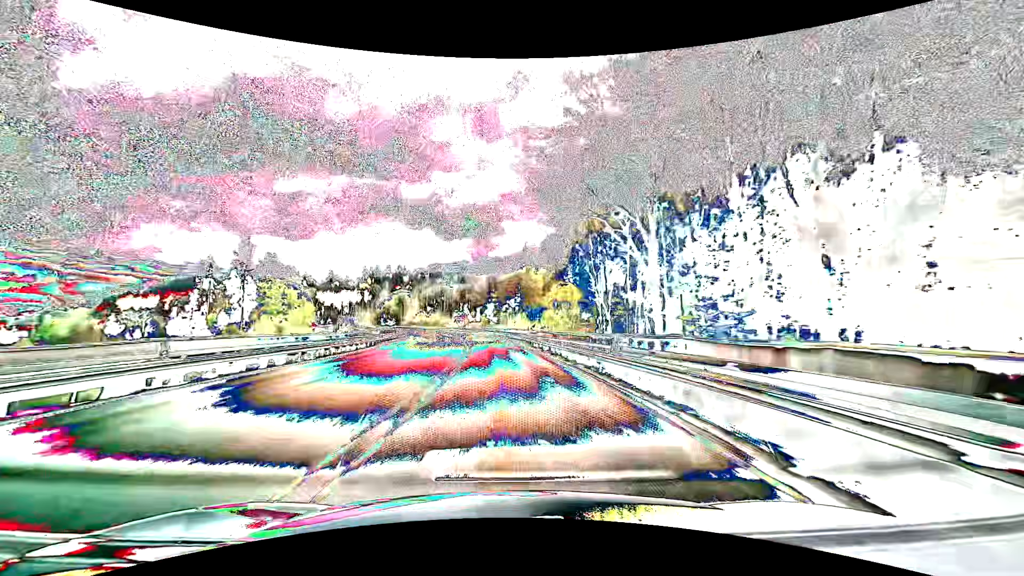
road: primary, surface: asphalt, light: Day
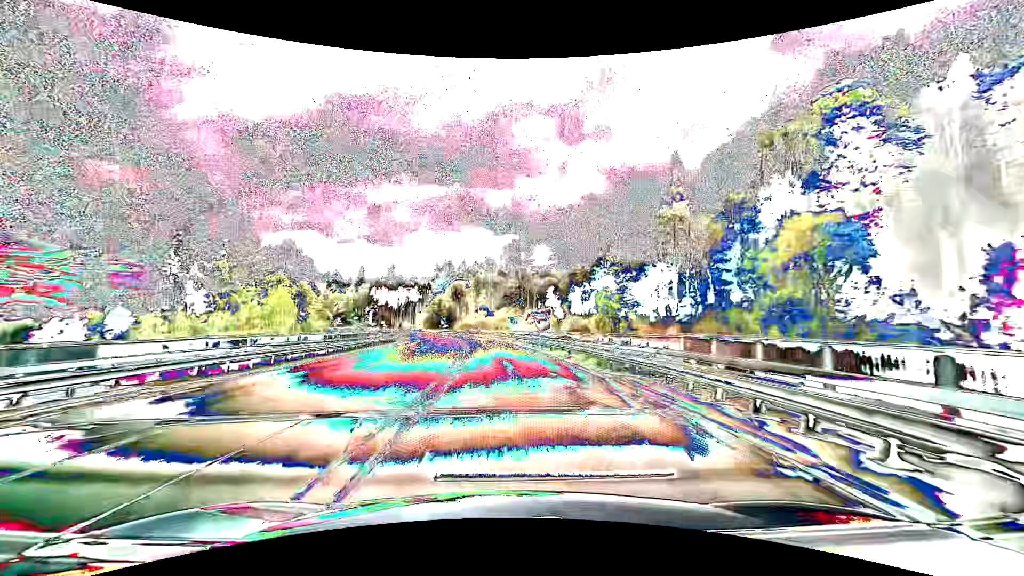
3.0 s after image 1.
(-6.3, +78.6) m; -10°
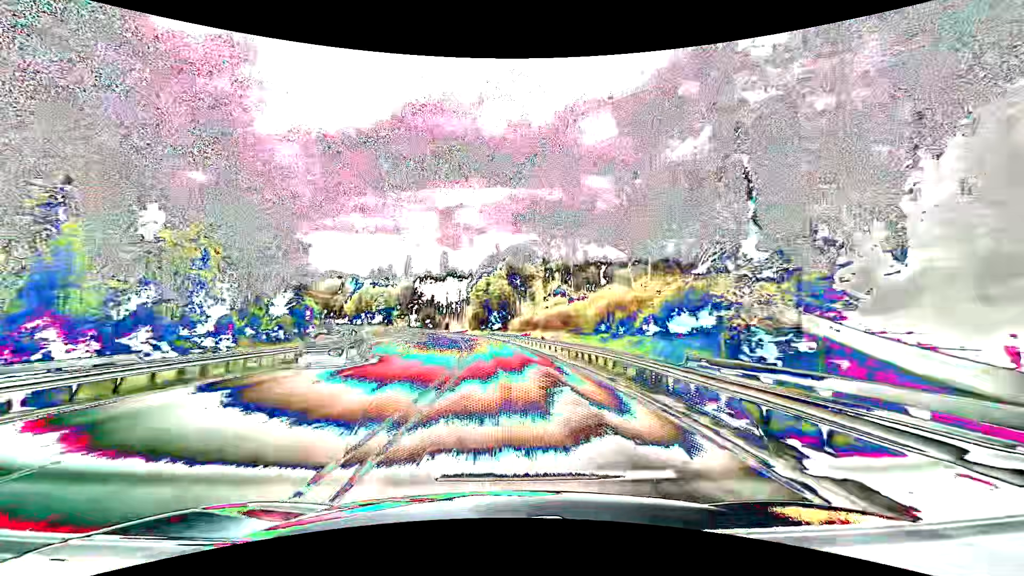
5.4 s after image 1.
(-4.2, +62.9) m; -8°
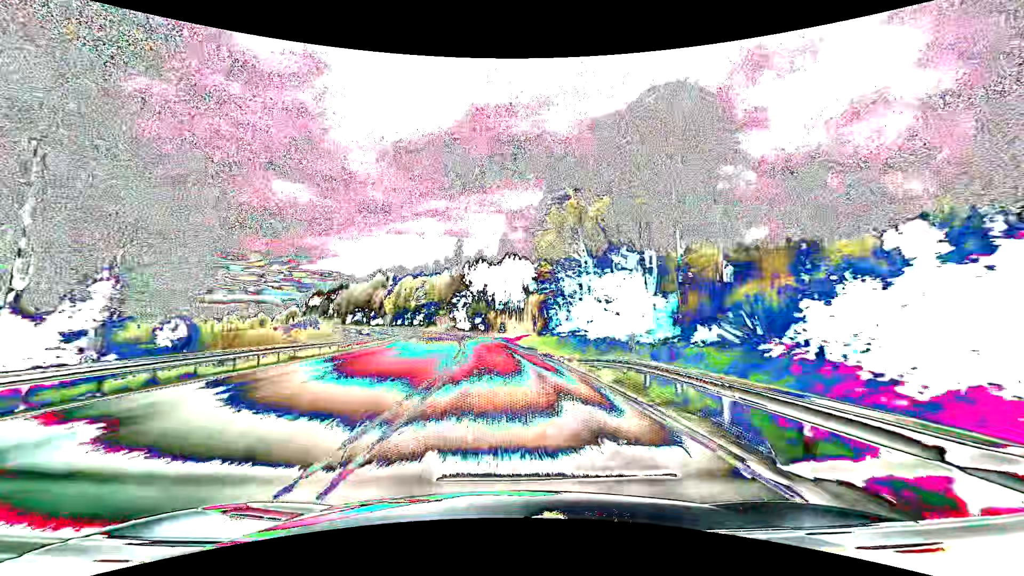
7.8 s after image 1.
(-4.3, +62.9) m; -8°
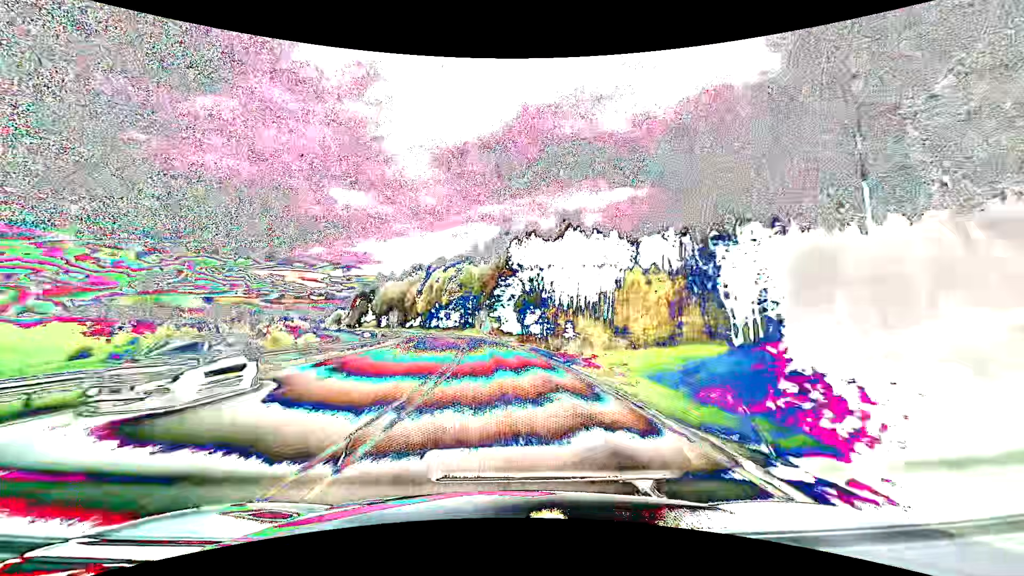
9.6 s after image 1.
(-2.5, +47.2) m; -6°
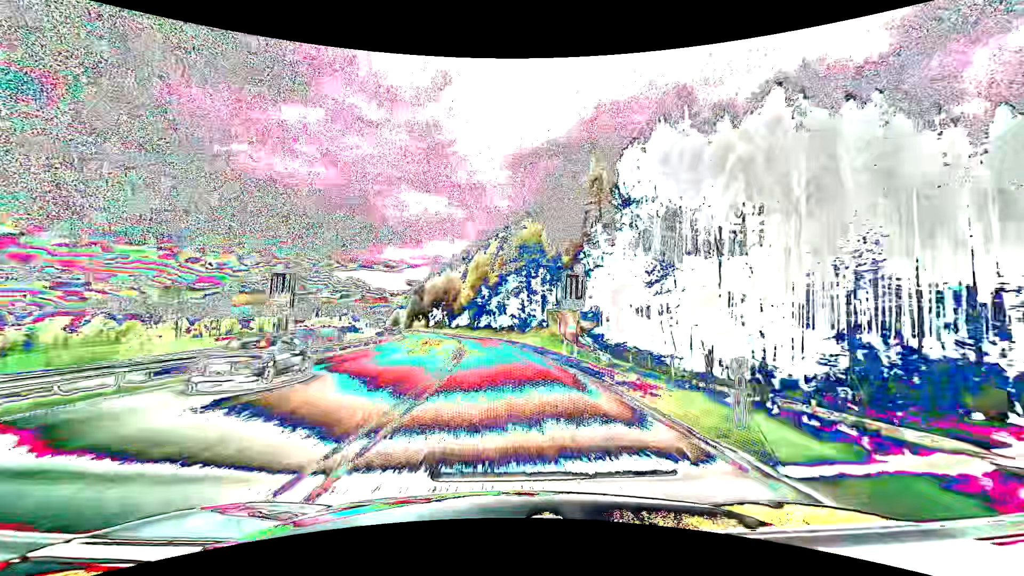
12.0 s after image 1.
(-4.2, +62.9) m; -8°
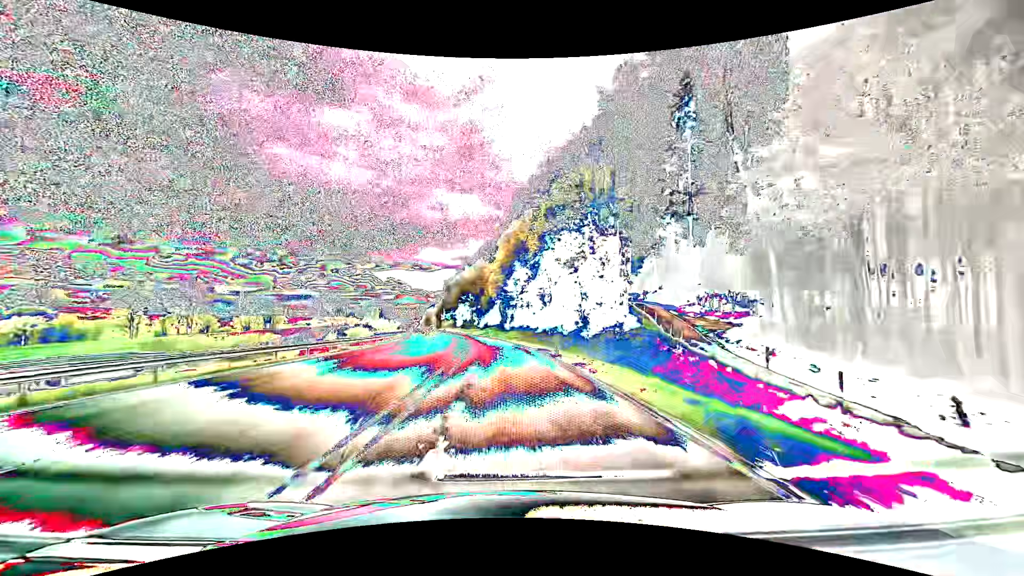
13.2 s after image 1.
(-1.2, +31.5) m; -4°
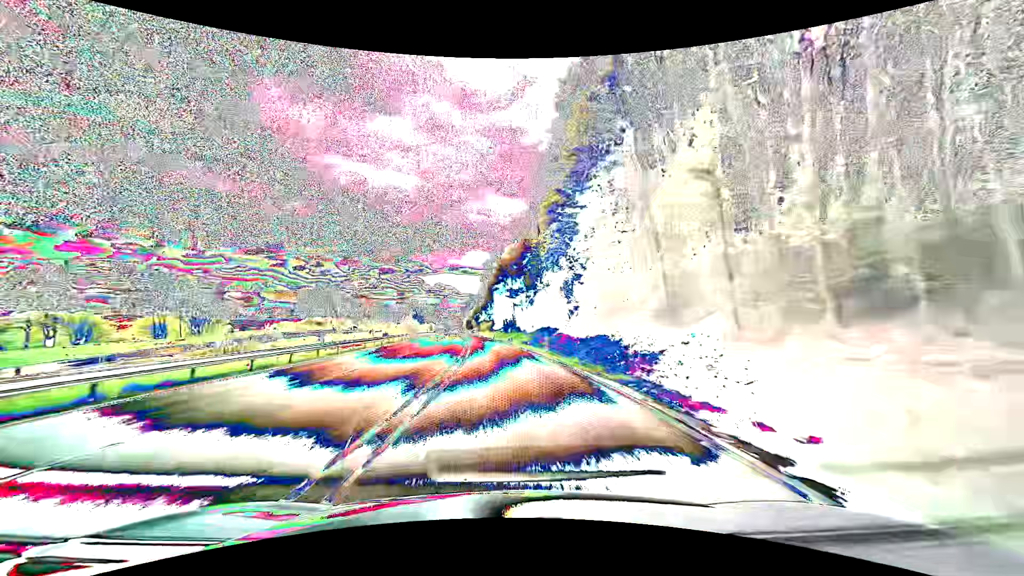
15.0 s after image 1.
(-2.2, +47.2) m; -5°
(0, +10) (0, +20) (-1, +30) (-1, +40) (-2, +50) (-3, +60) (-4, +70) (-5, +80) (-6, +90) (-7, +100) m
